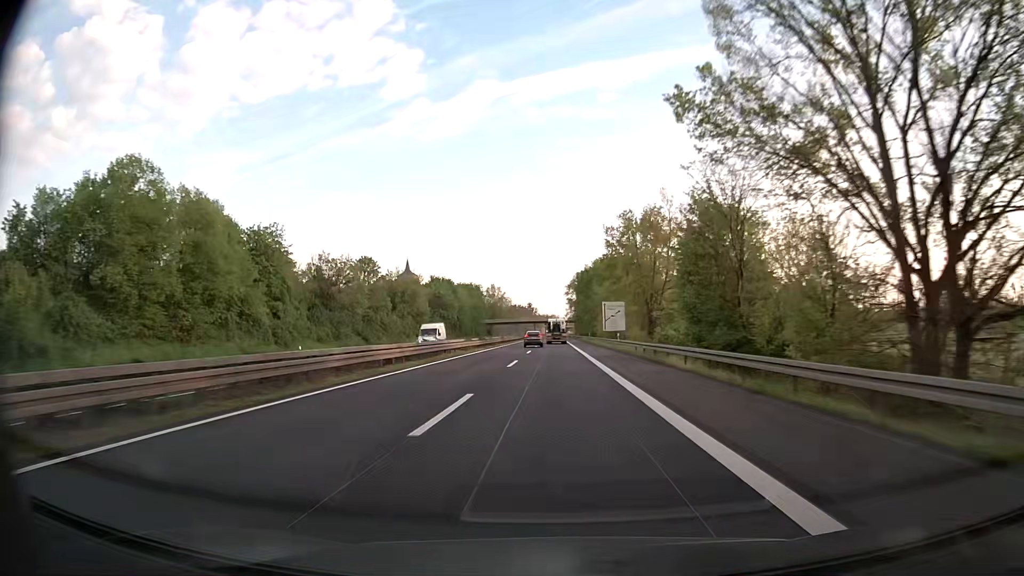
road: trunk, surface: asphalt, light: Day
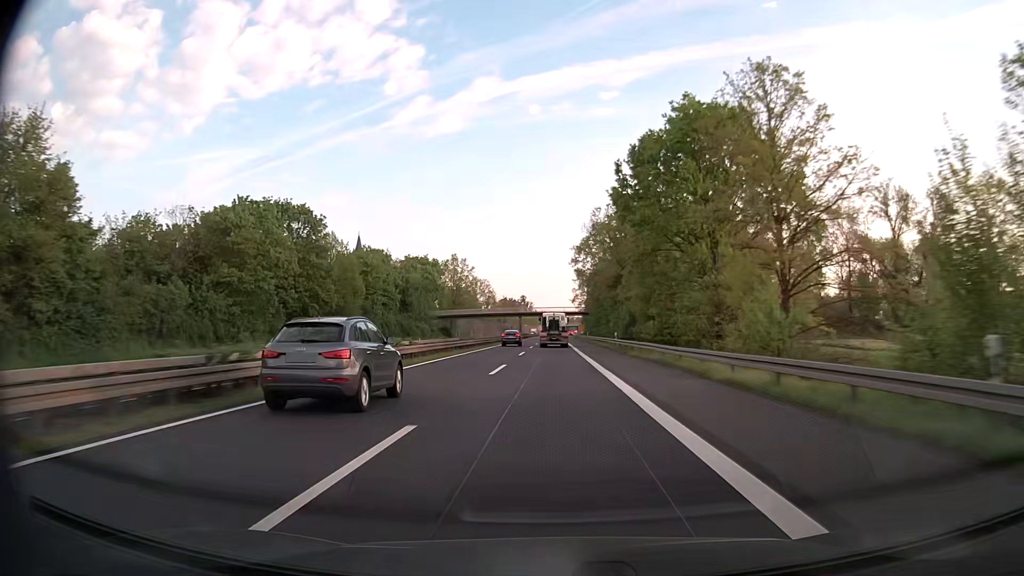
(+0.3, +95.1) m; 0°
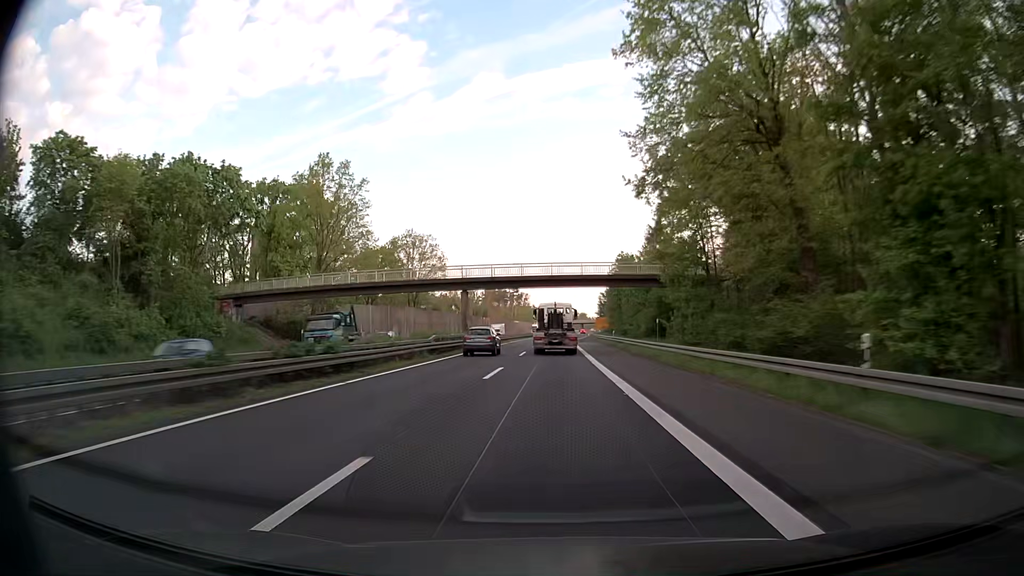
(0.0, +92.0) m; 0°
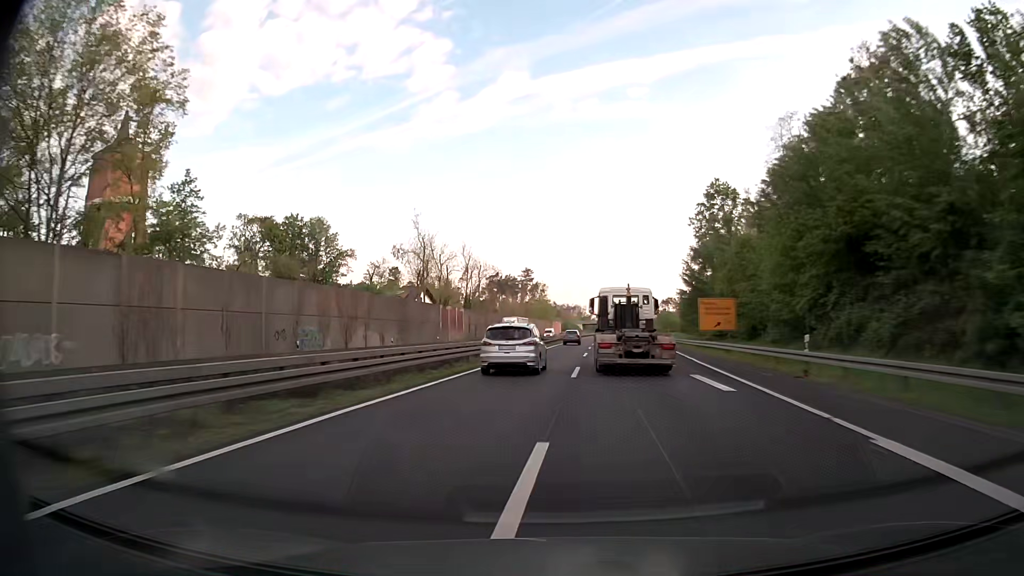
(-0.9, +88.8) m; -2°
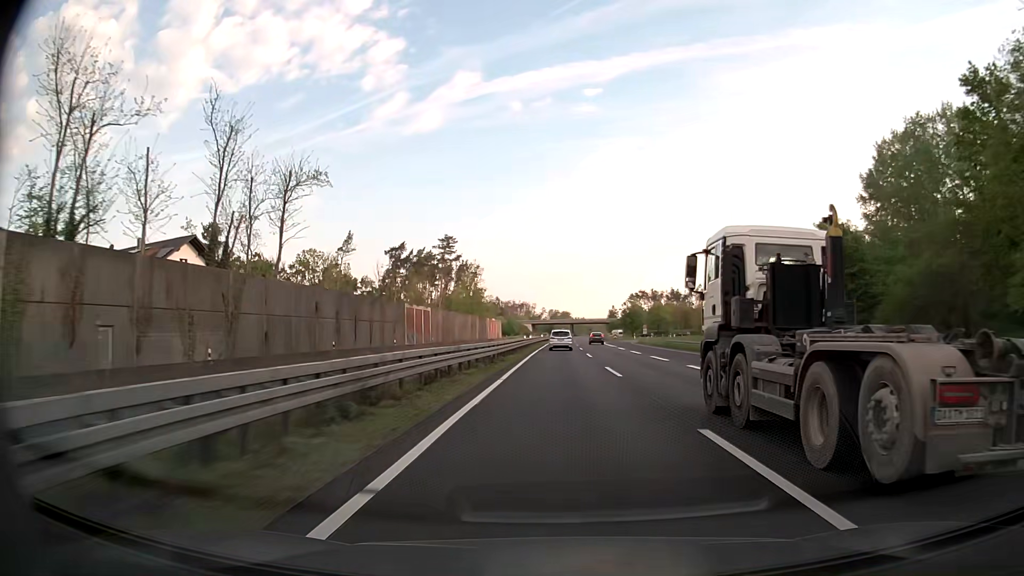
(+2.6, +88.9) m; +4°
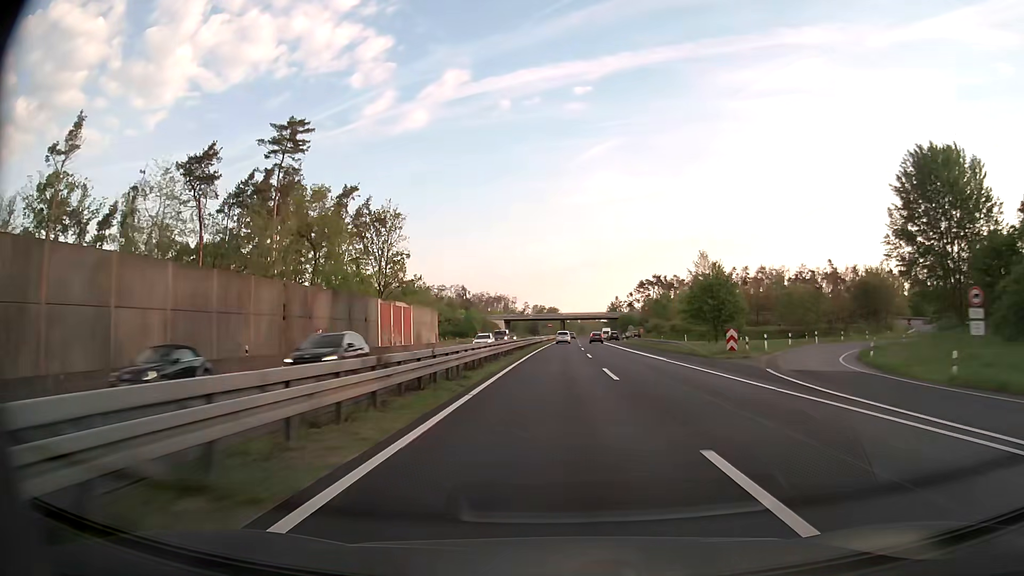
(+0.9, +91.9) m; +1°
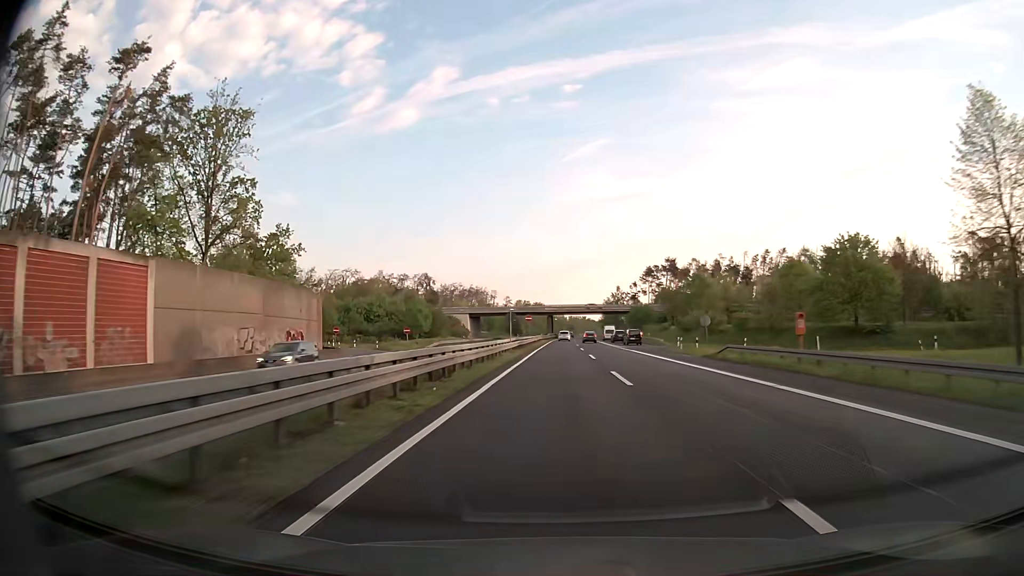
(+0.5, +56.4) m; +1°
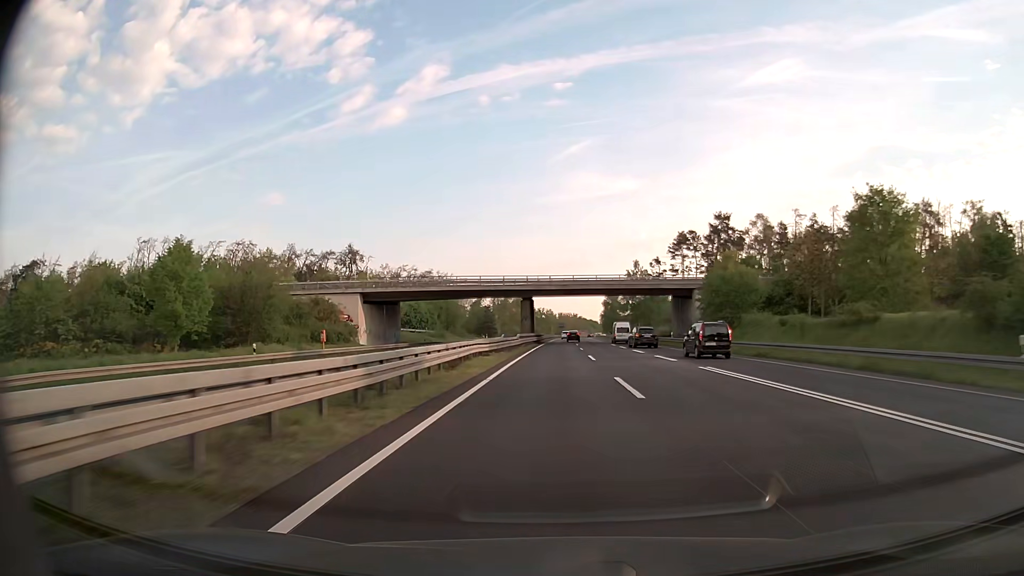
(+0.7, +75.7) m; +1°
(0, +10) (0, +20) (0, +30) (0, +40) (0, +50) (0, +60) (0, +70) (+1, +80) (+1, +90) (+1, +100) m
